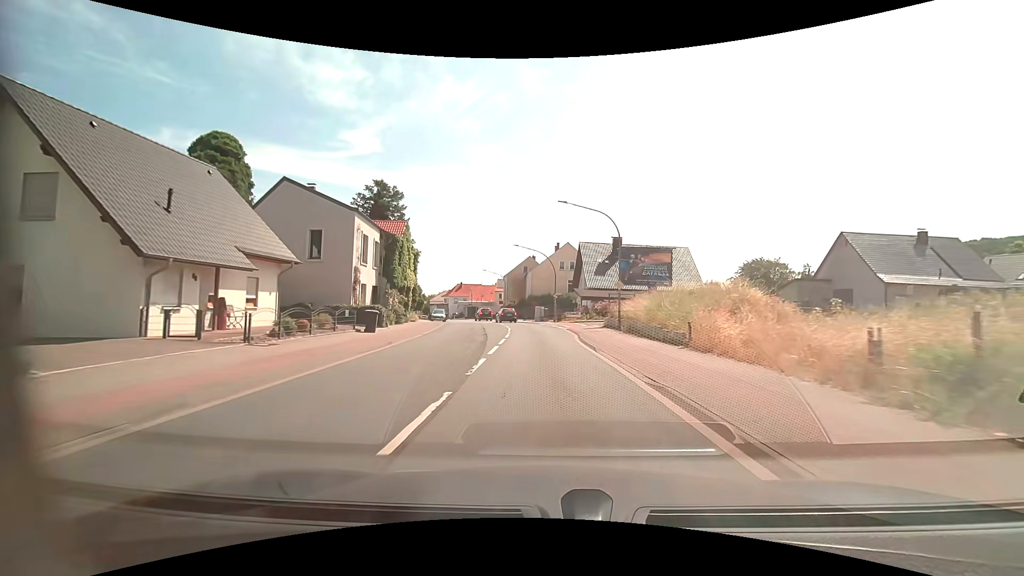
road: primary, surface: asphalt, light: Day
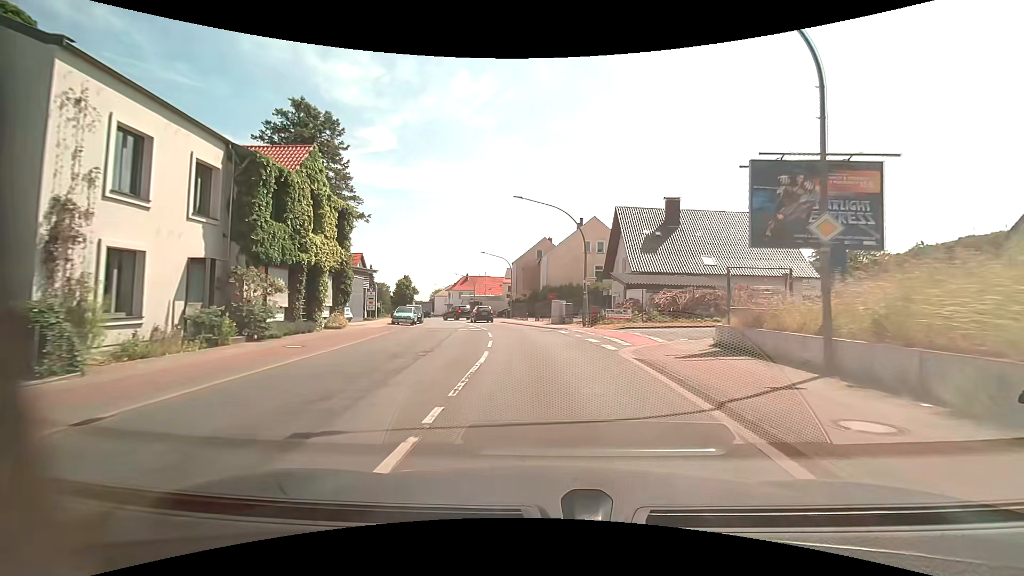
(-0.3, +20.4) m; -2°
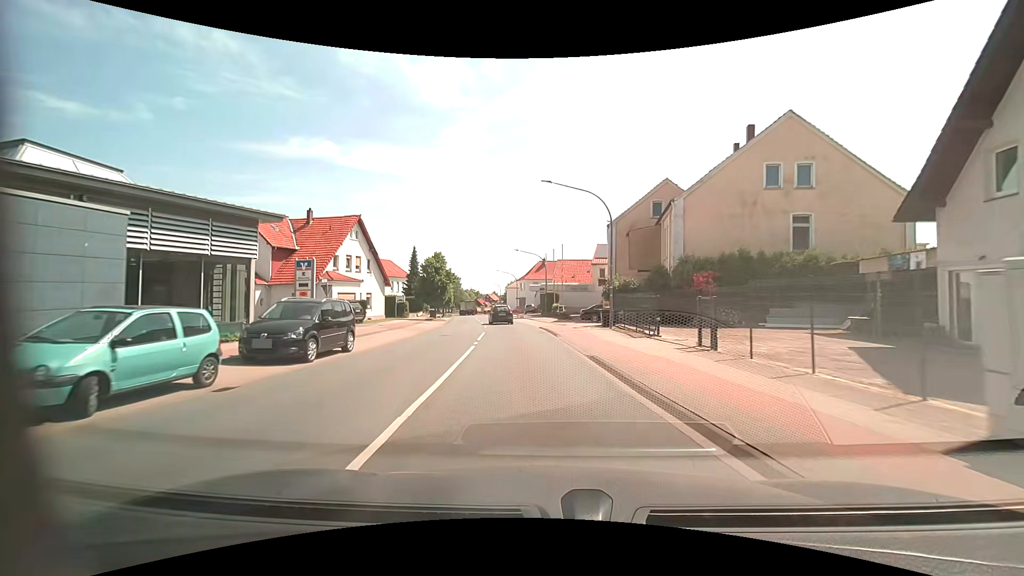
(-2.4, +32.4) m; -10°
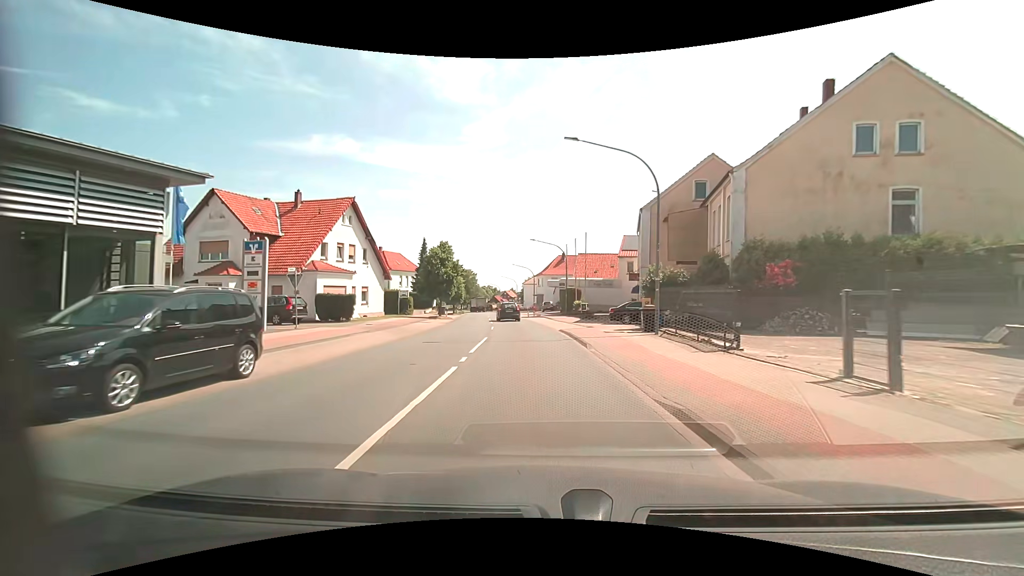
(-0.1, +6.5) m; -2°
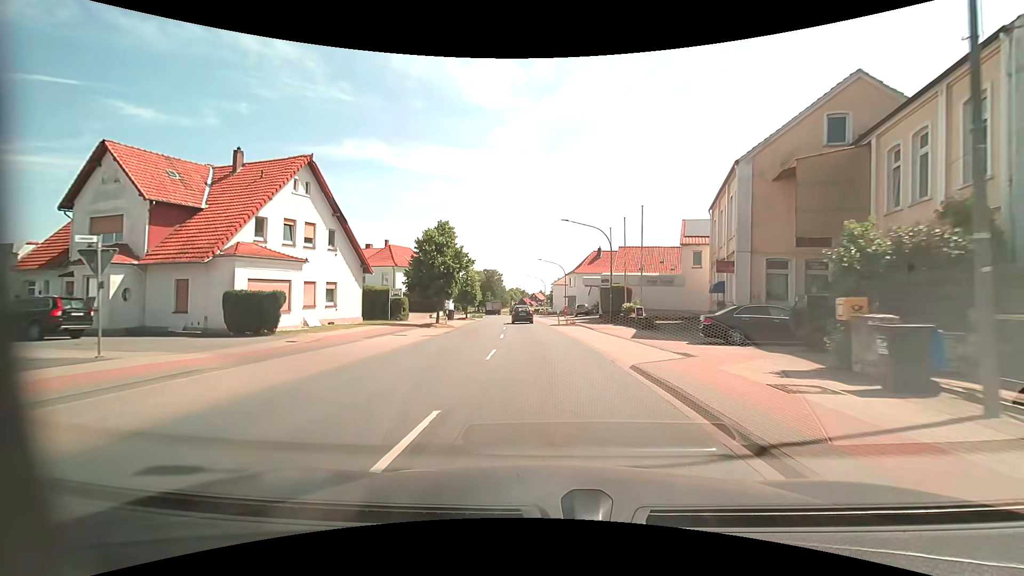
(-0.5, +13.1) m; -4°
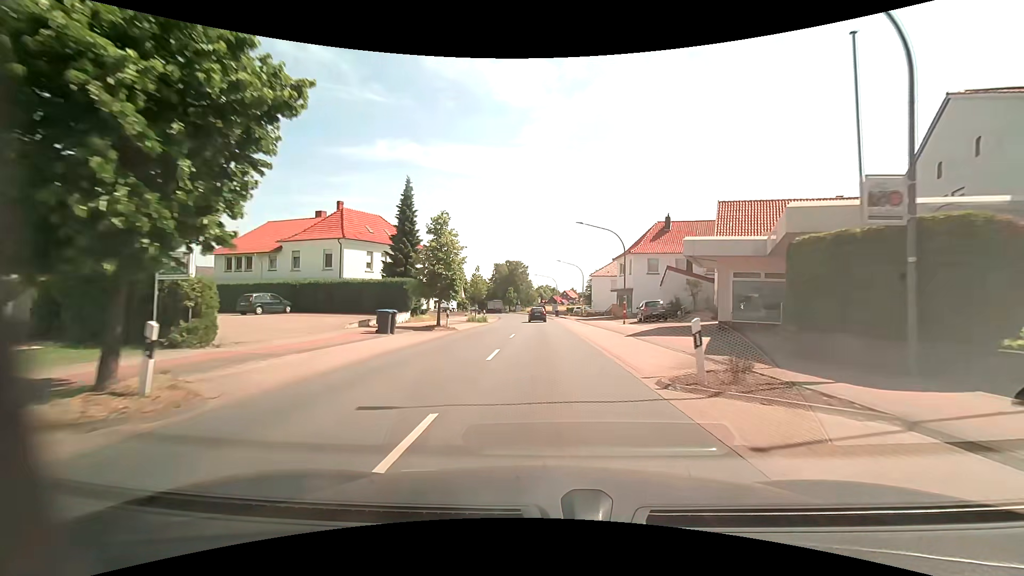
(-0.7, +28.1) m; -4°
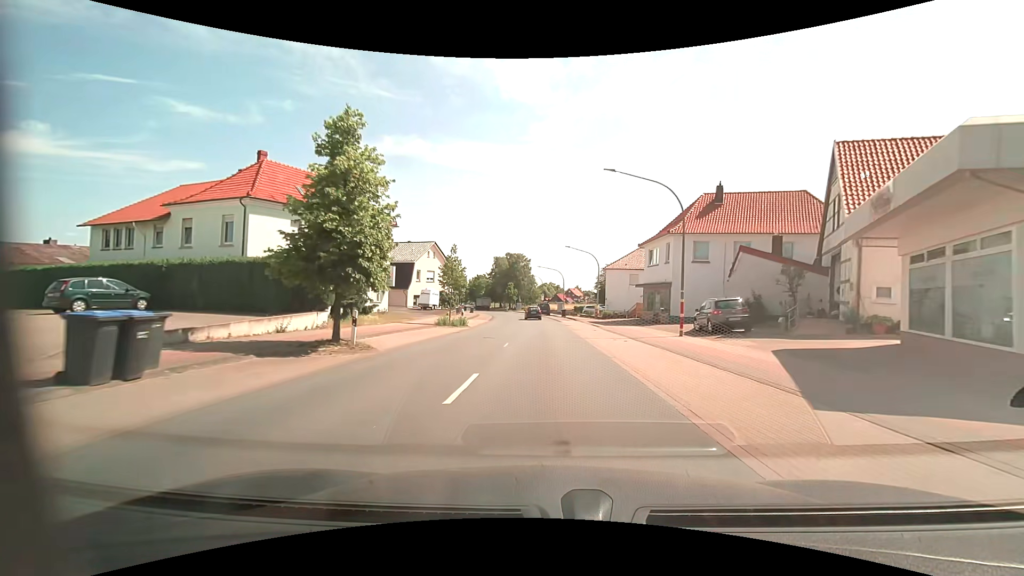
(+0.1, +14.8) m; +1°
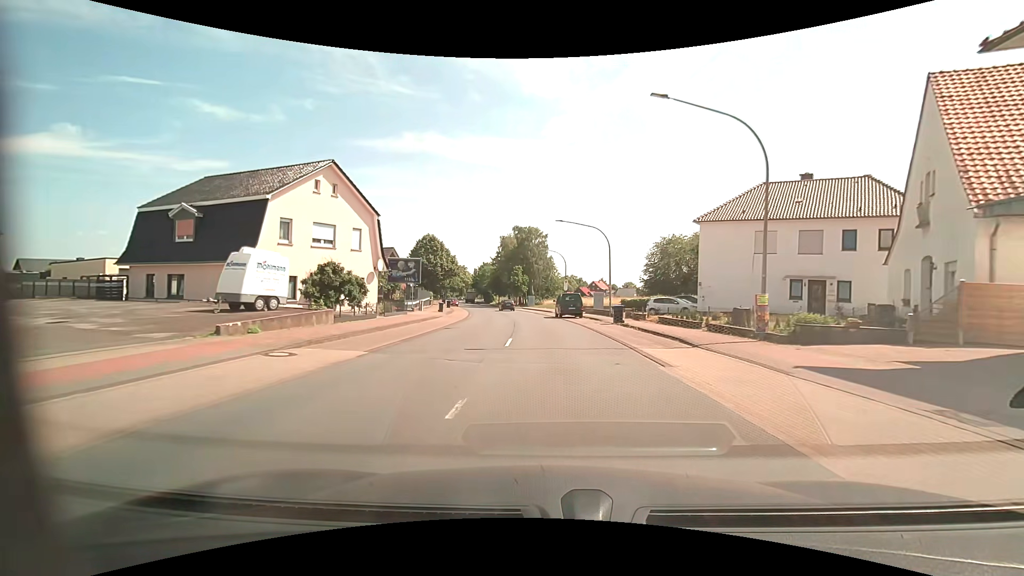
(-0.8, +38.0) m; -3°
(0, +10) (0, +20) (-1, +30) (-1, +40) (-2, +50) (-4, +60) (-5, +70) (-7, +79) (-9, +89) (-12, +99) m
